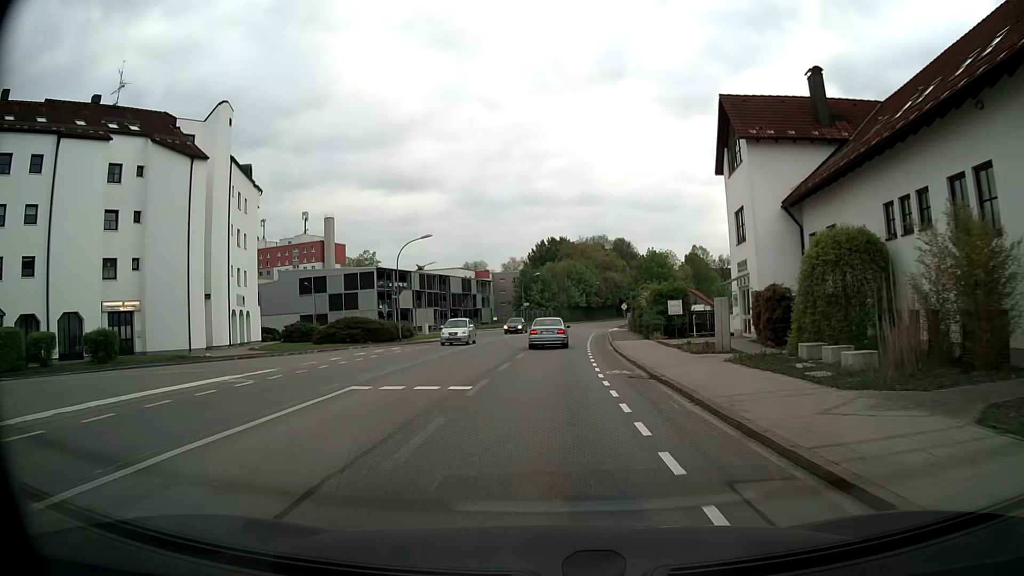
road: secondary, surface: asphalt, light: Day
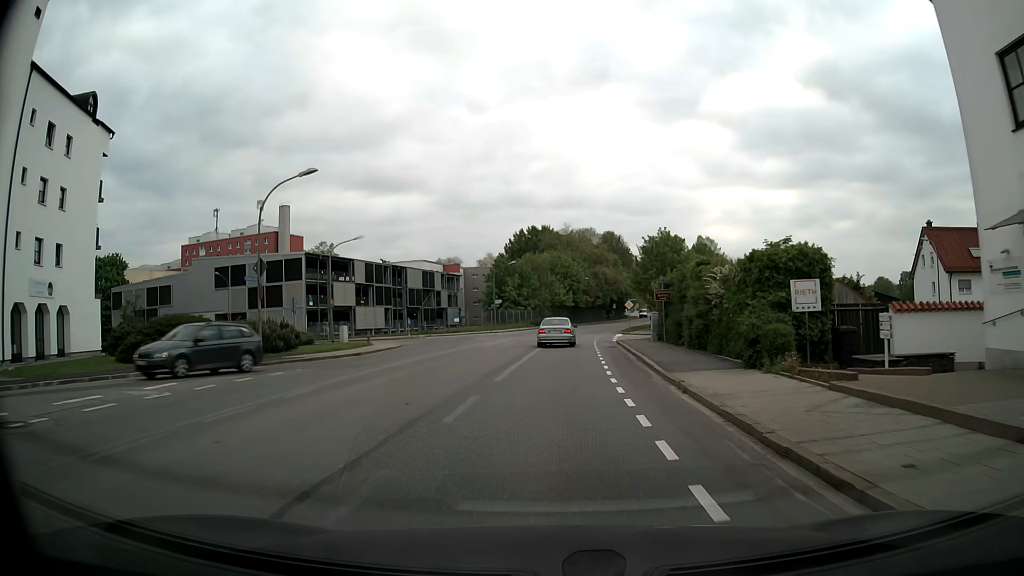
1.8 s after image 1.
(+0.3, +21.2) m; +2°
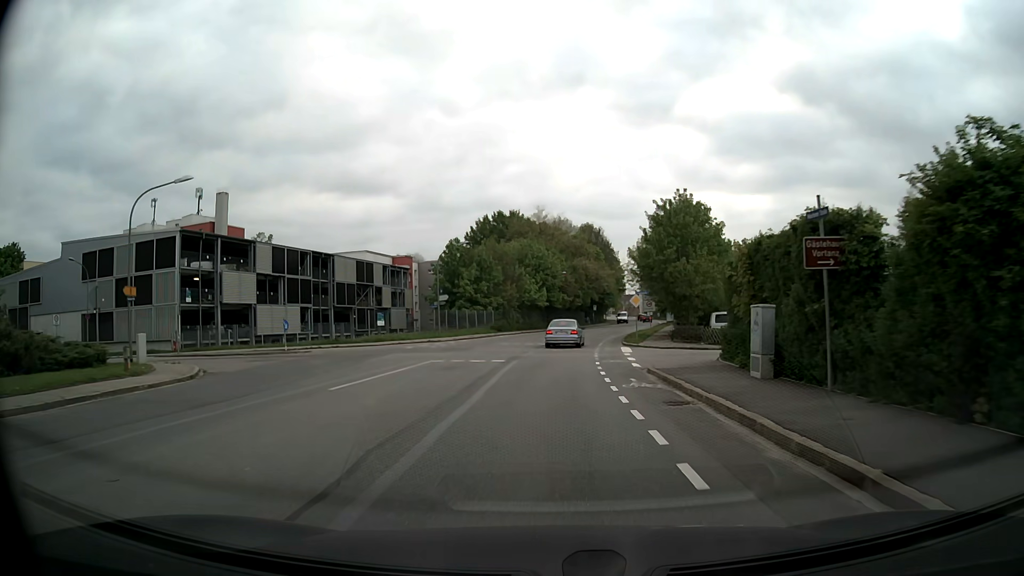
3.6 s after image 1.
(+0.3, +21.1) m; +2°
(0, +10) (0, +20) (+1, +30) (+2, +40) (+3, +50) (+5, +60) (+7, +70) (+9, +79) (+11, +89) (+13, +99) m
